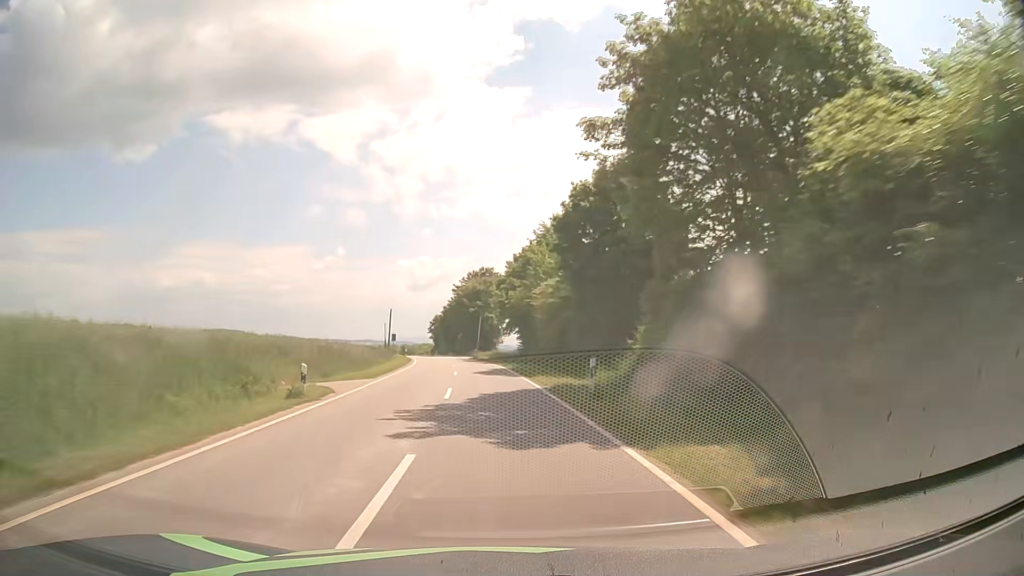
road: tertiary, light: Day
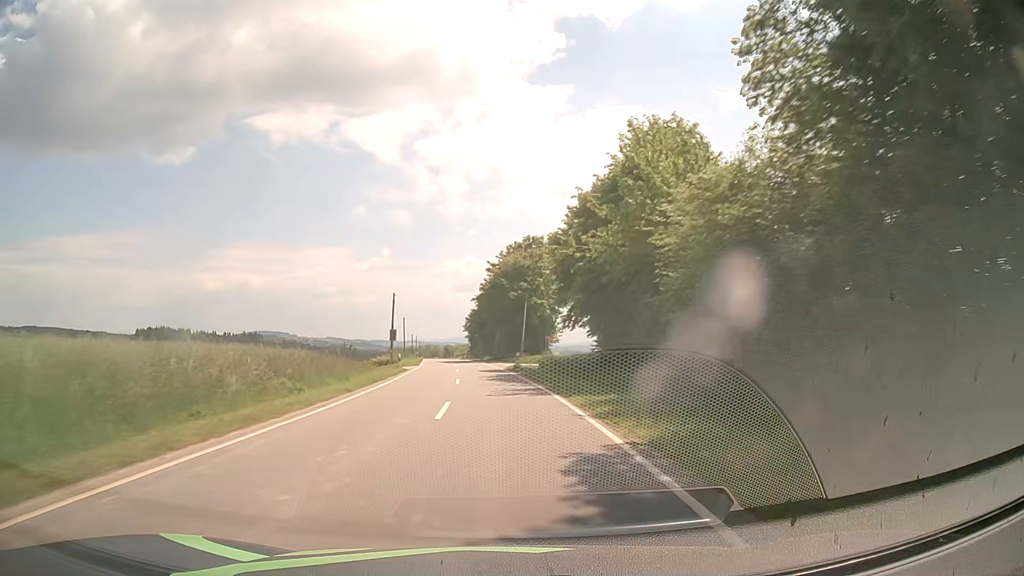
(-0.9, +28.6) m; -4°
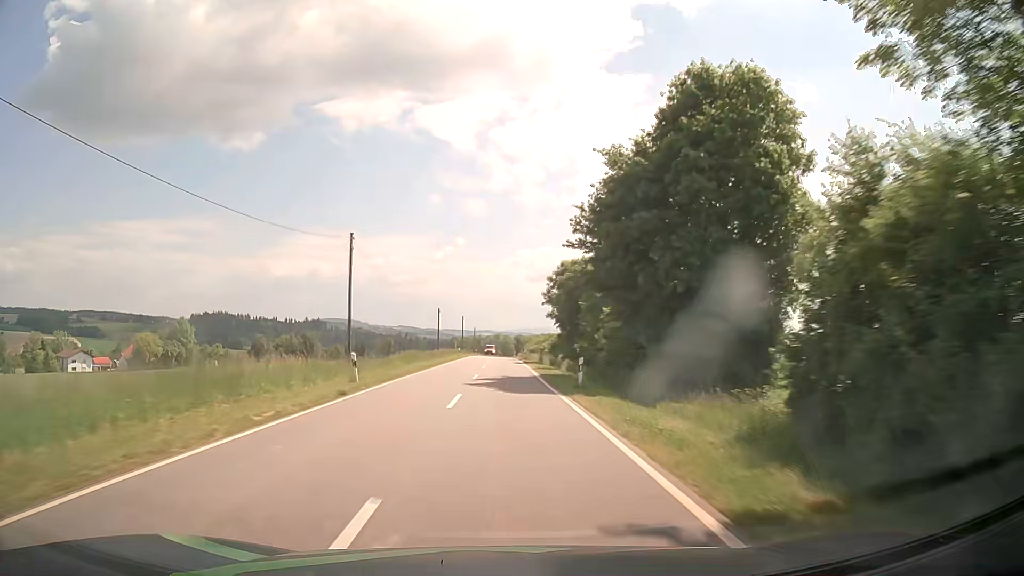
(-4.7, +71.4) m; -6°
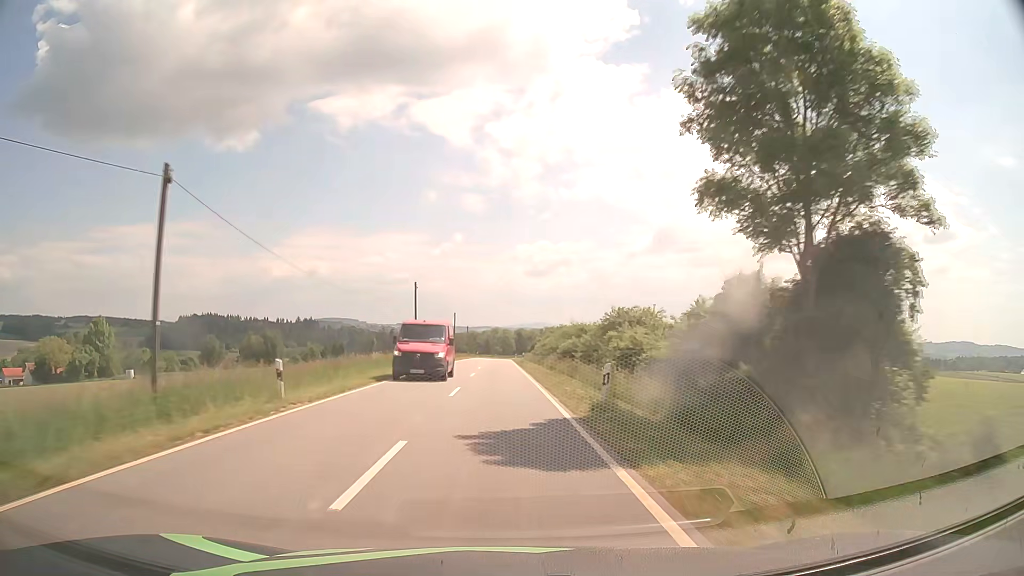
(-0.1, +57.3) m; 0°
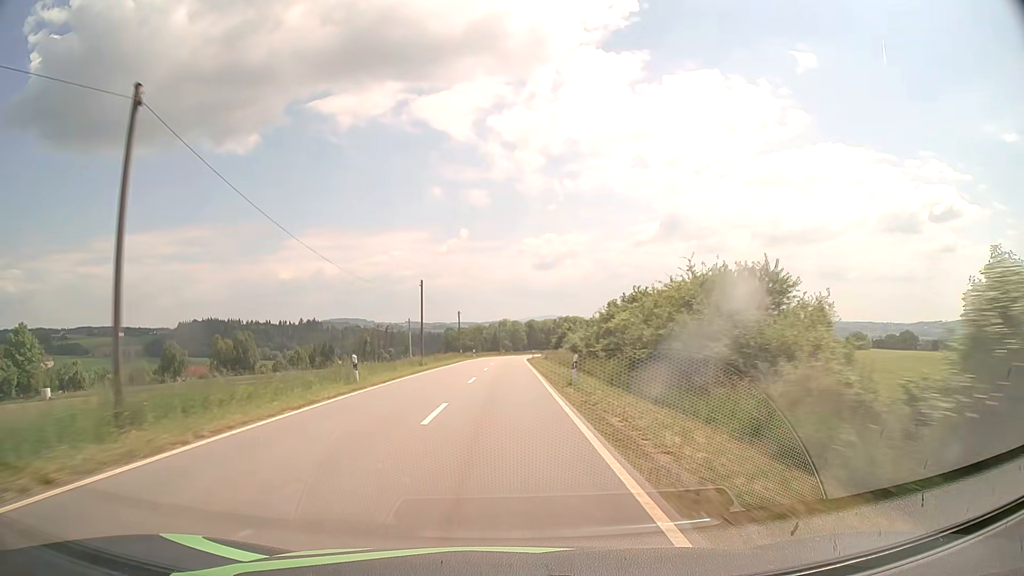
(-0.2, +43.0) m; -1°
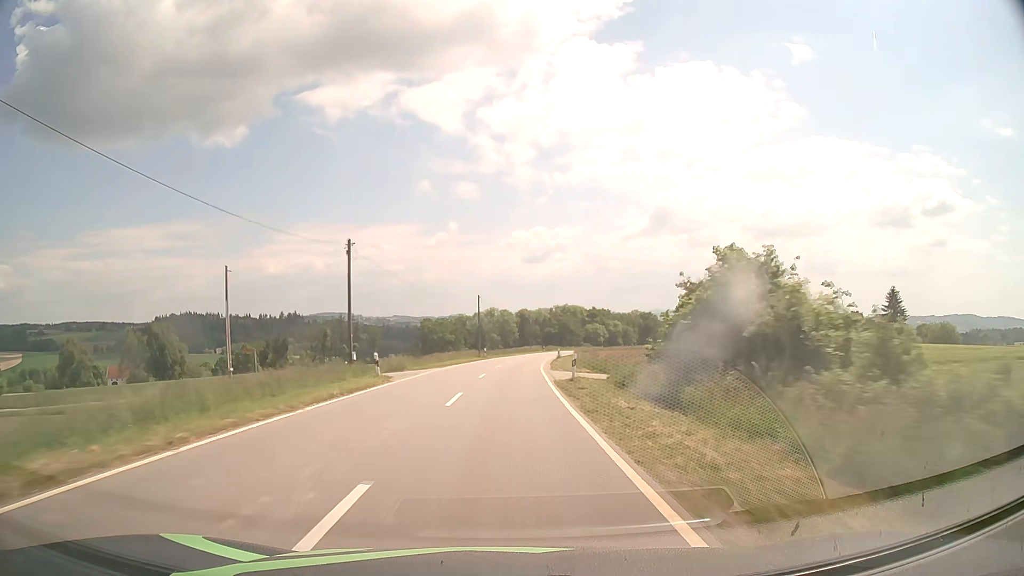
(+0.3, +57.3) m; +1°
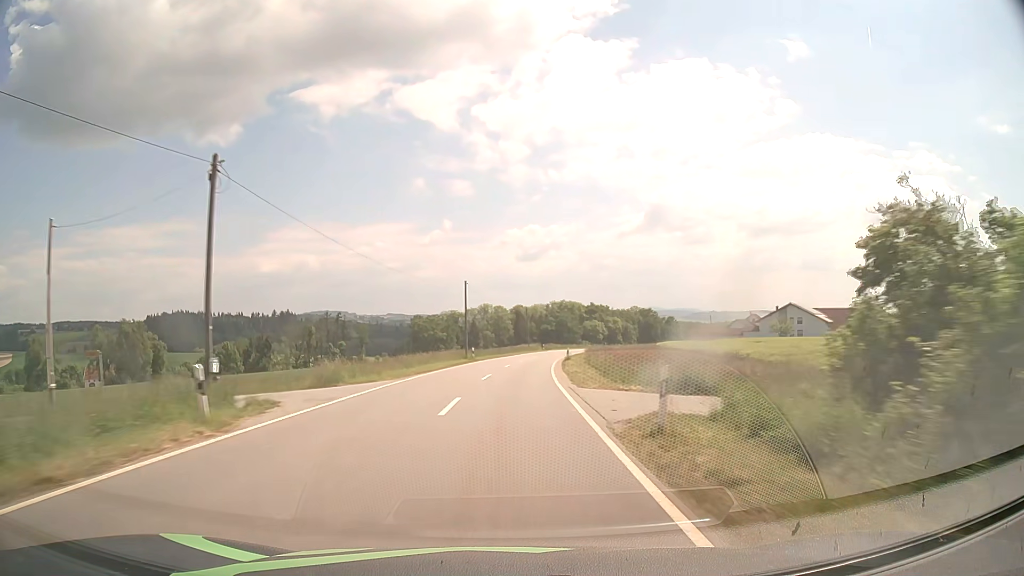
(0.0, +14.3) m; 0°
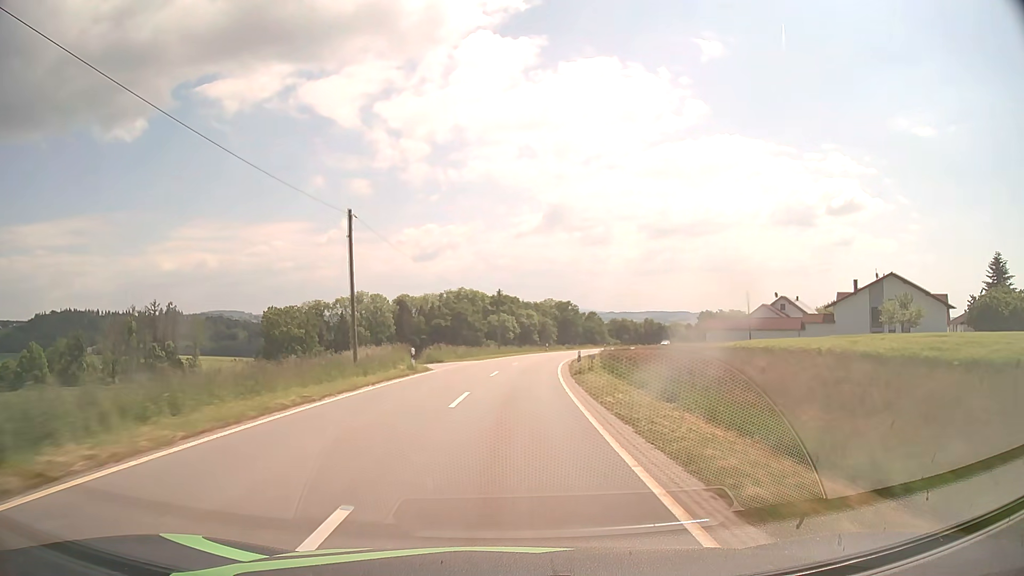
(+5.0, +71.3) m; +9°
(0, +10) (0, +20) (+1, +30) (+2, +40) (+3, +50) (+5, +60) (+7, +70) (+9, +79) (+12, +89) (+15, +98) m
